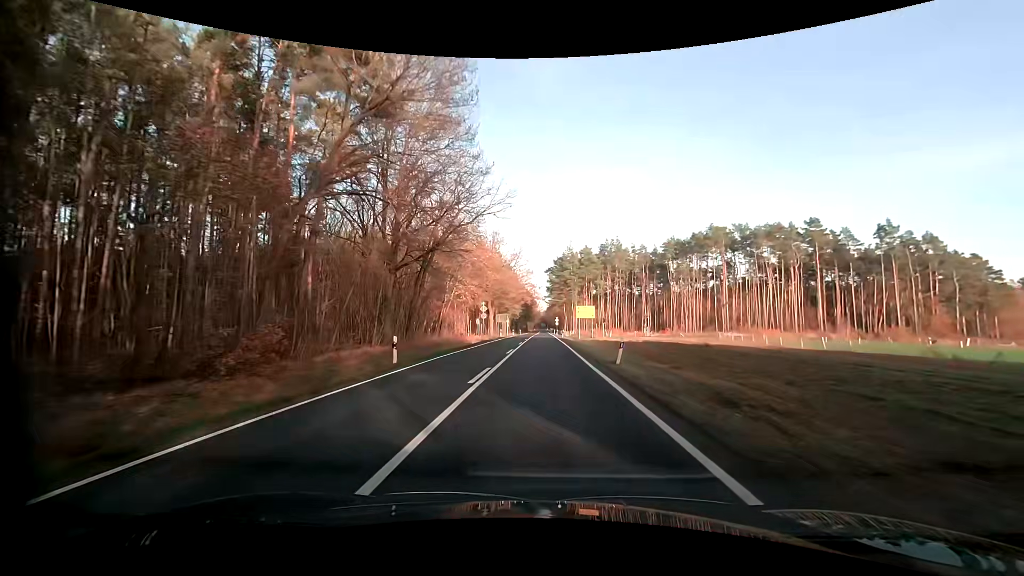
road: primary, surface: asphalt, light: Day
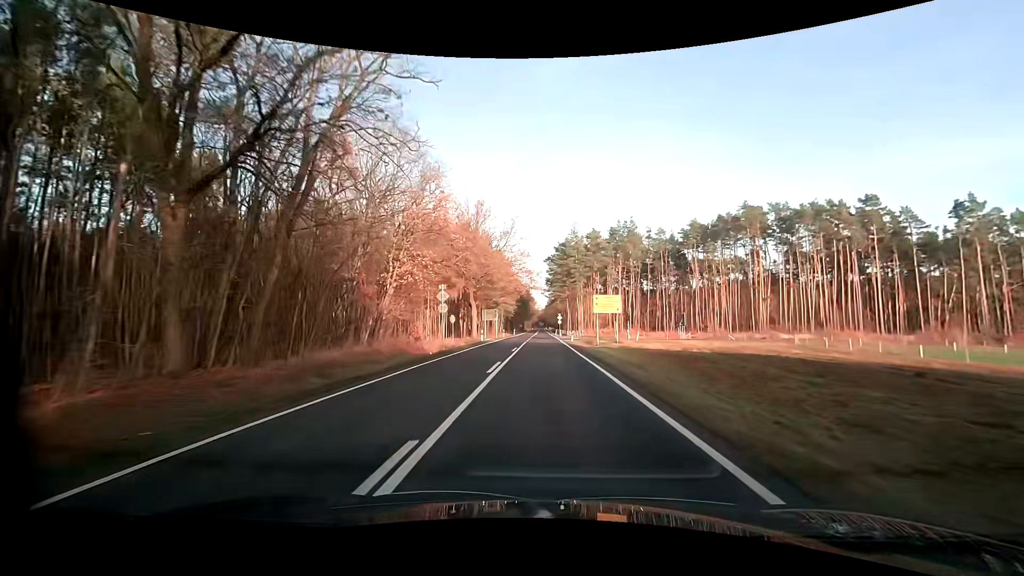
(+0.1, +21.6) m; +1°
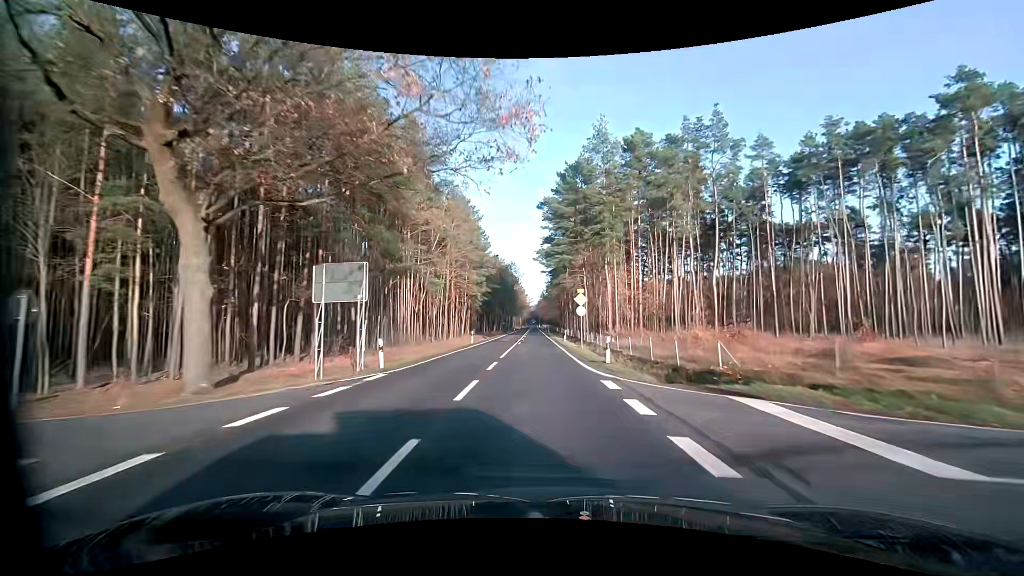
(+0.4, +53.8) m; +1°
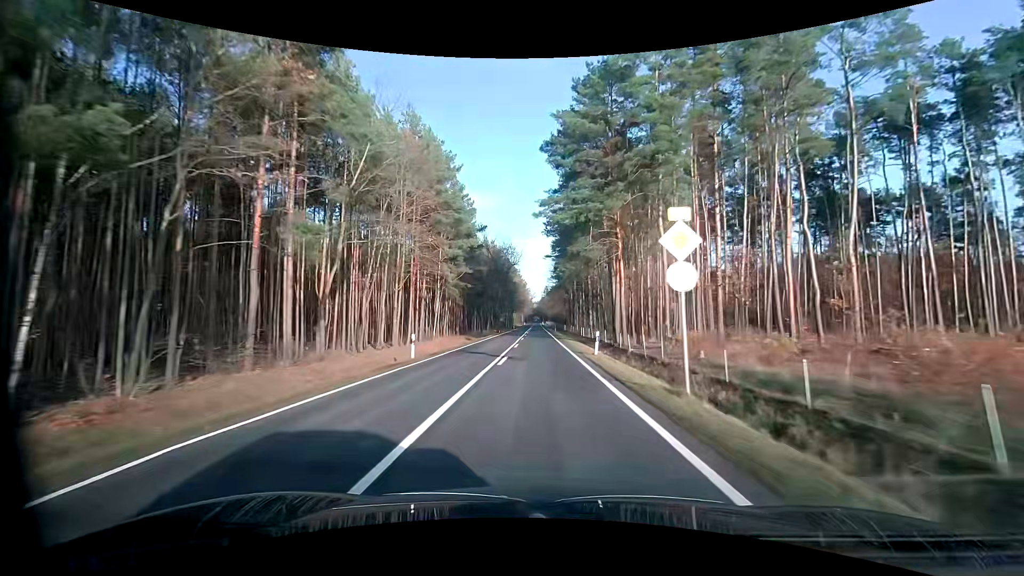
(-0.1, +21.7) m; 0°
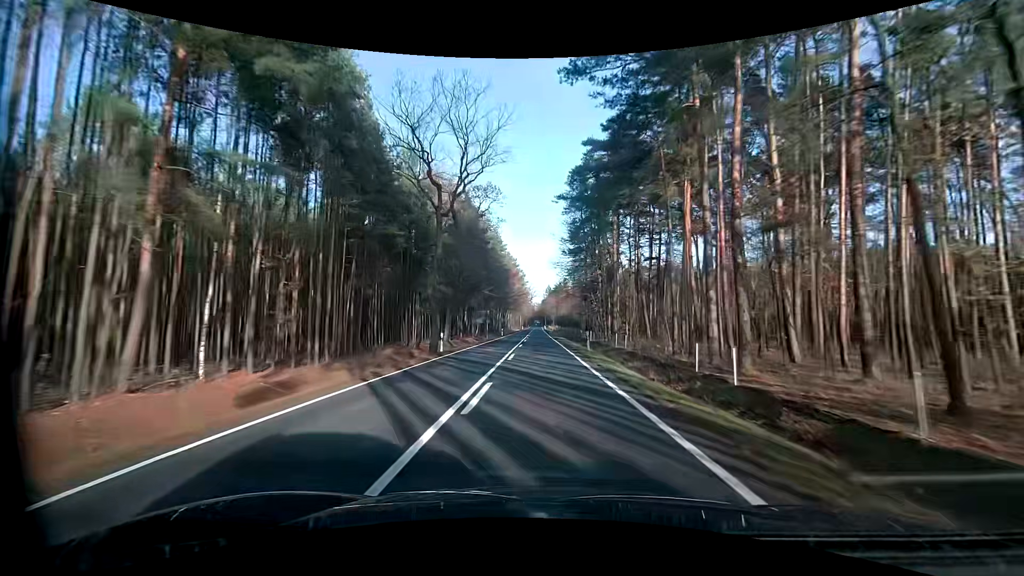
(-0.4, +44.7) m; 0°
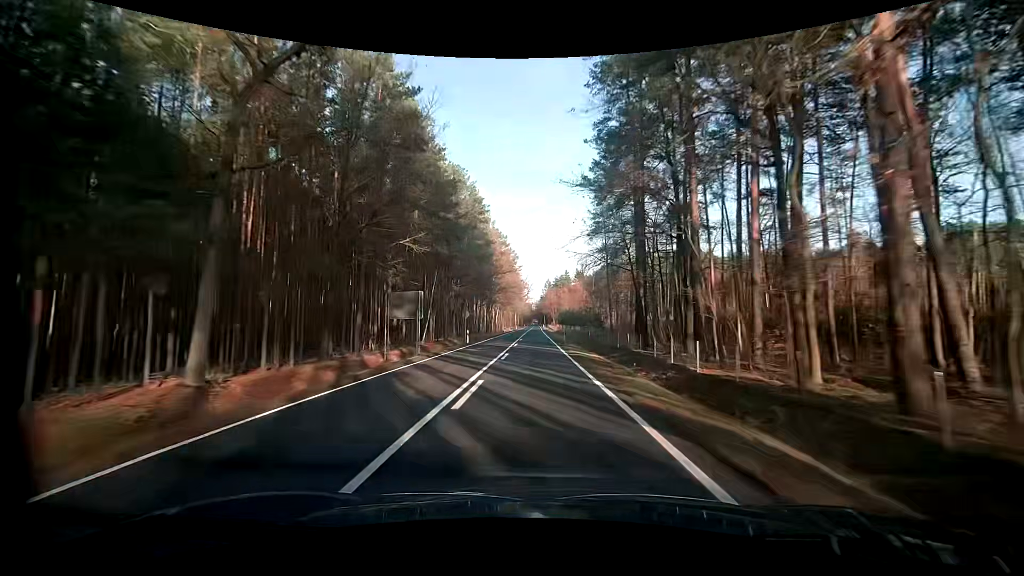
(0.0, +36.3) m; 0°
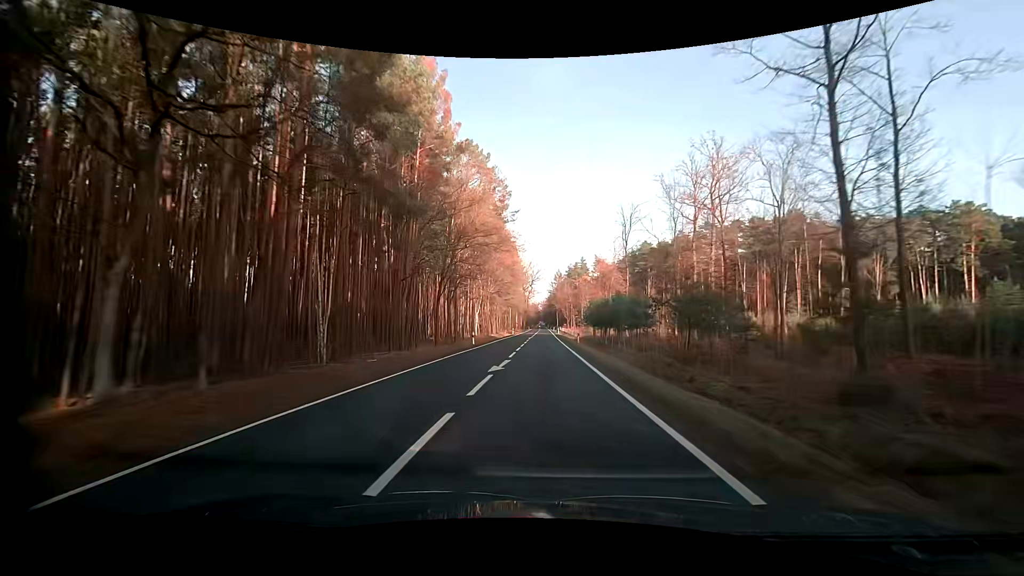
(-0.7, +52.9) m; -1°
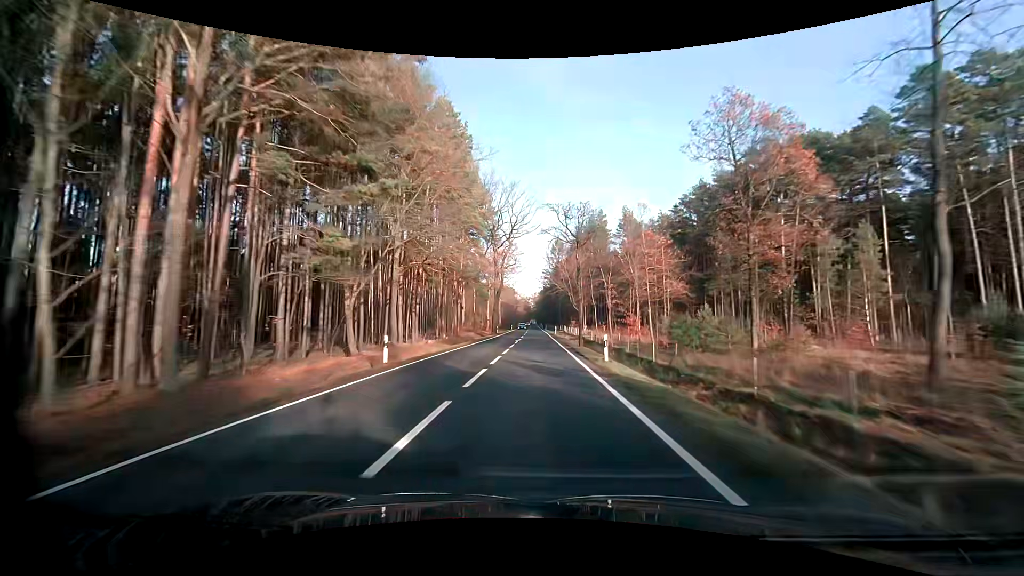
(+1.1, +71.8) m; +1°
